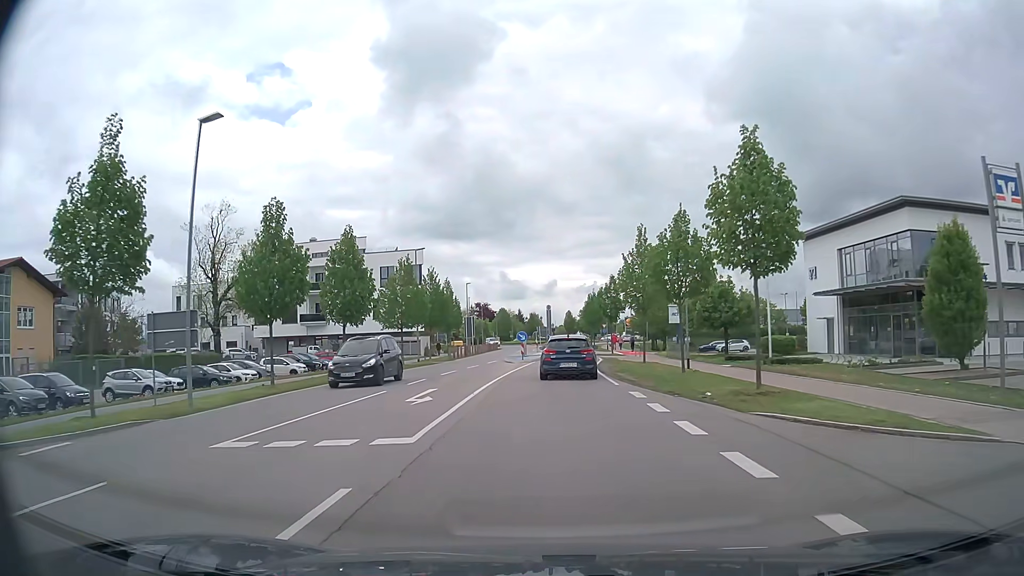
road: tertiary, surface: asphalt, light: Day
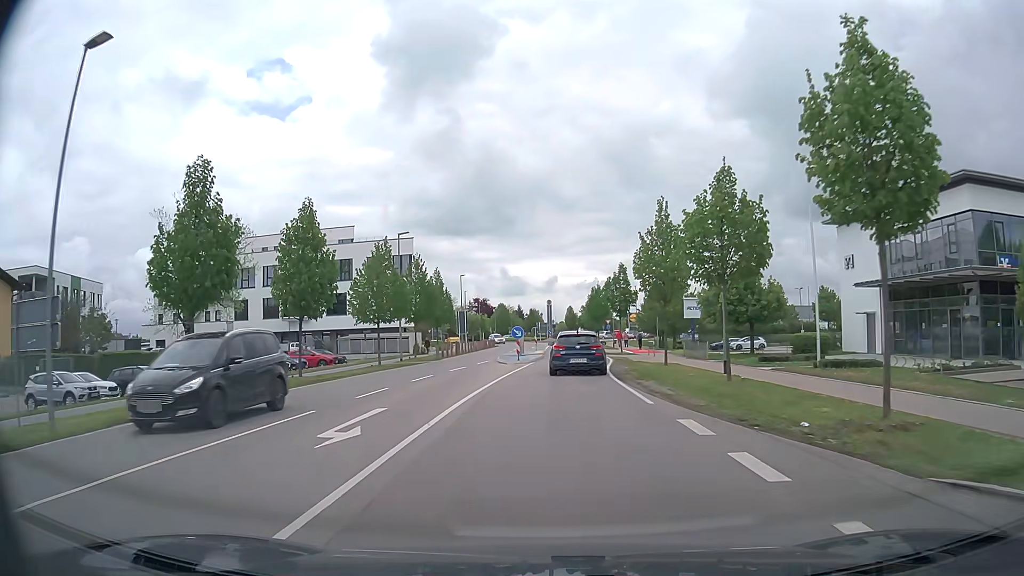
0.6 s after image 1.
(0.0, +6.2) m; 0°
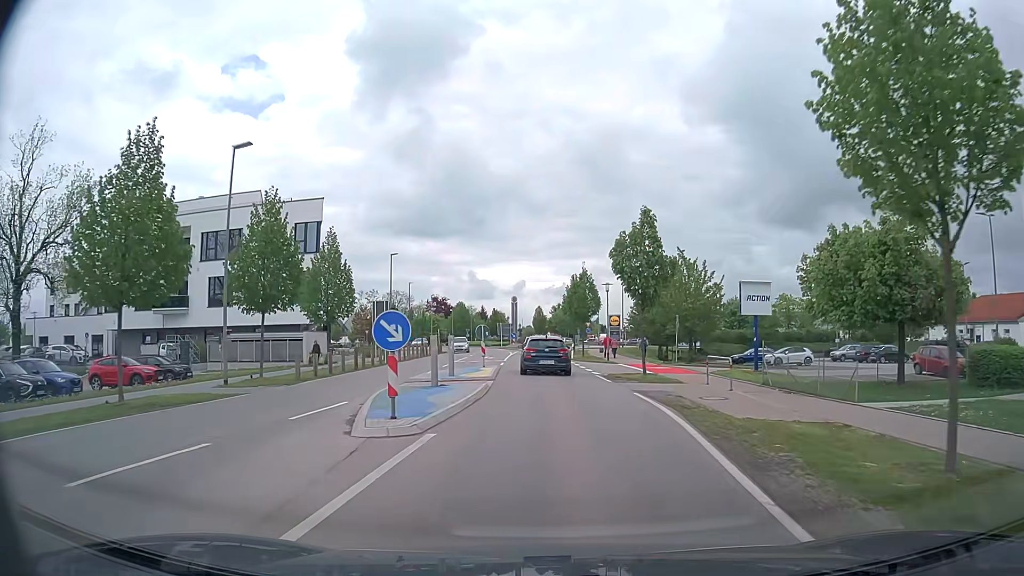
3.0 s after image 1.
(+0.3, +22.3) m; +3°
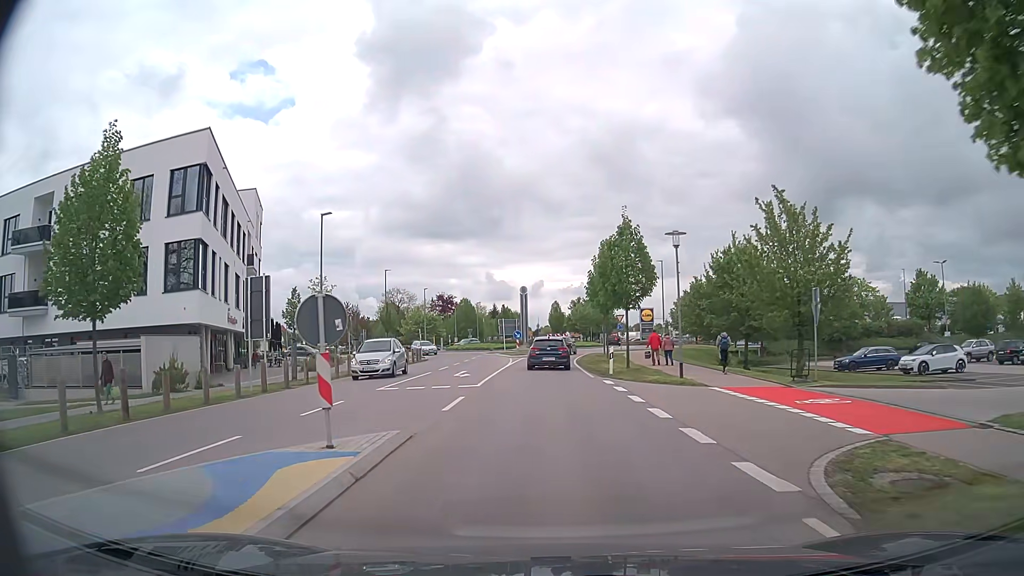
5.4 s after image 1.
(0.0, +20.8) m; -2°
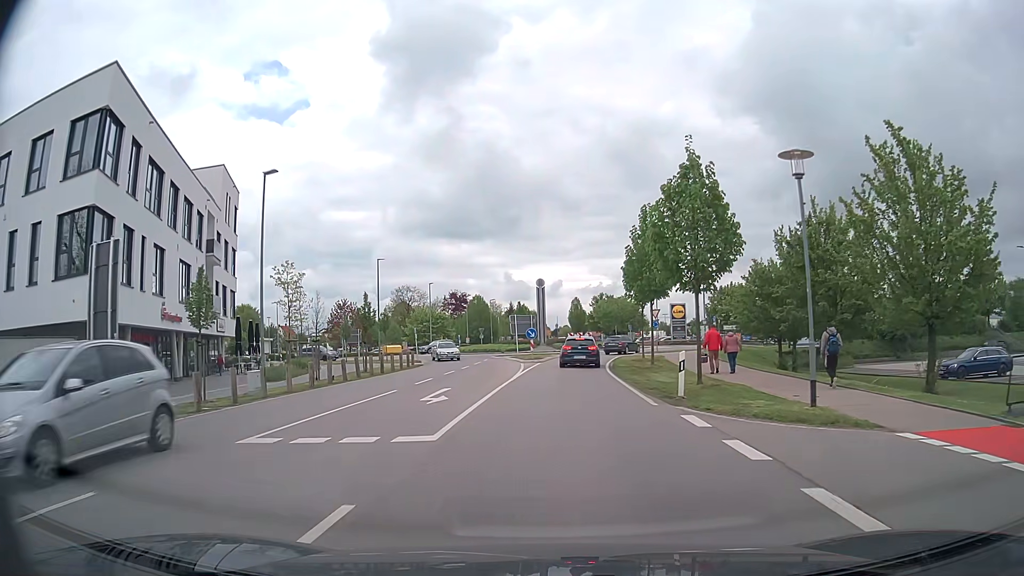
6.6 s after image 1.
(-0.1, +10.4) m; -2°
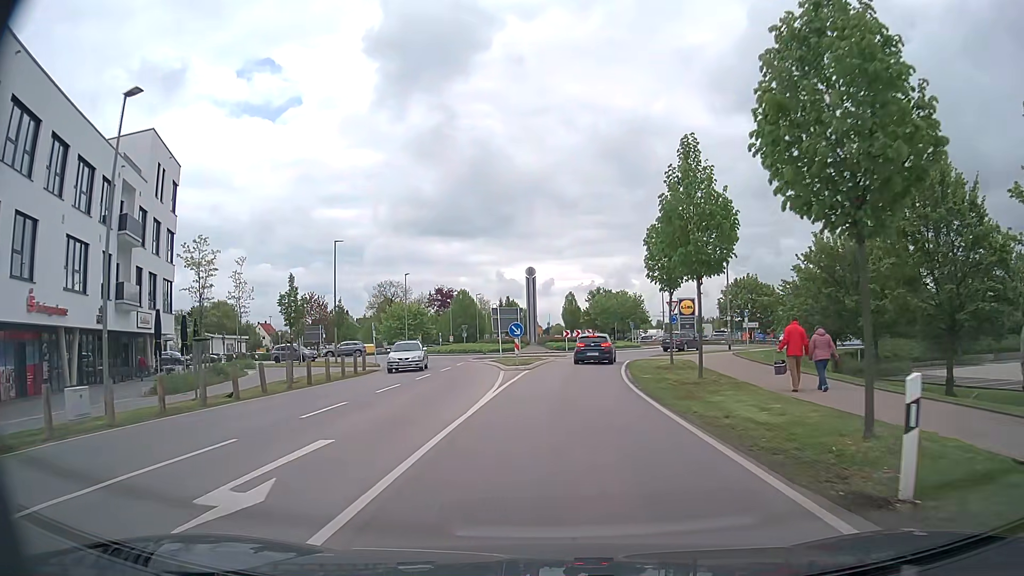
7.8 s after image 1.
(0.0, +10.4) m; +1°
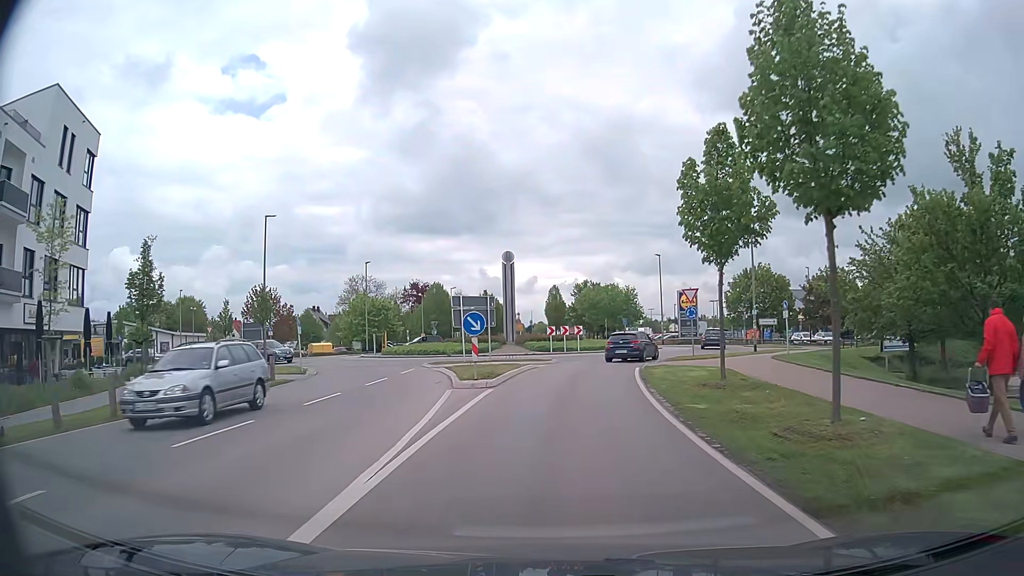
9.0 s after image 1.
(+0.1, +9.9) m; +2°
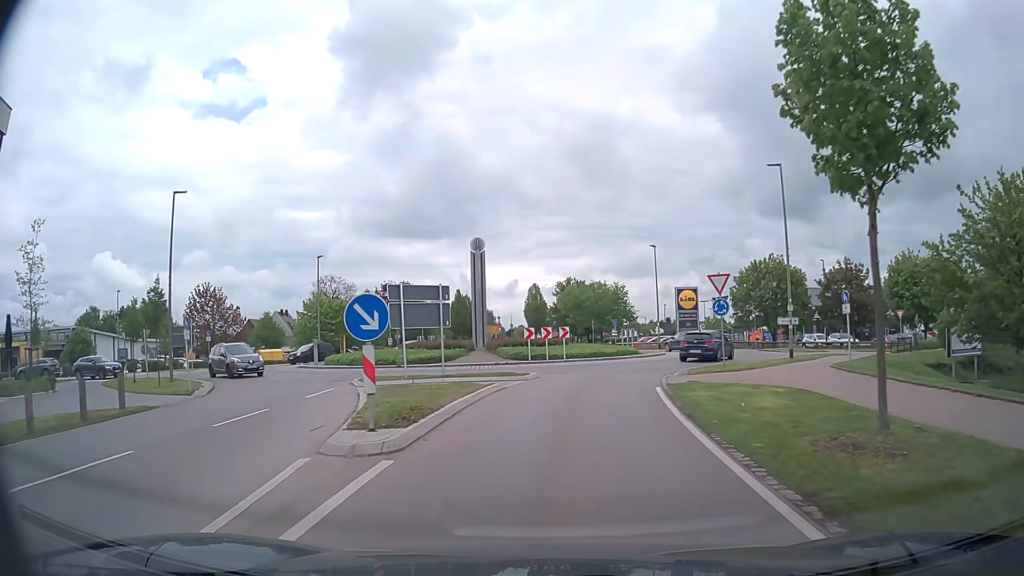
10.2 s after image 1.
(+0.1, +8.8) m; +1°
